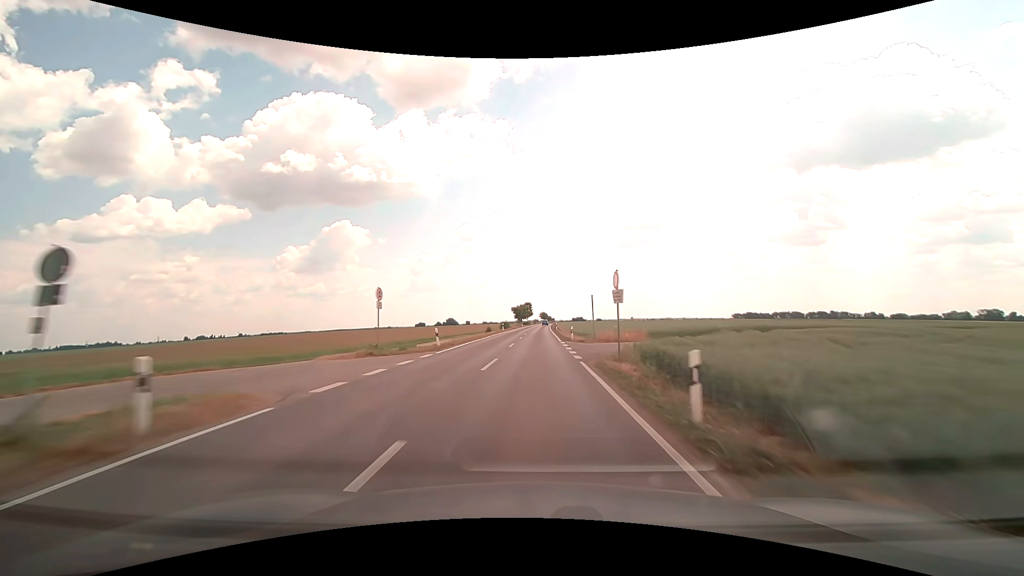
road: secondary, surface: asphalt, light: Day
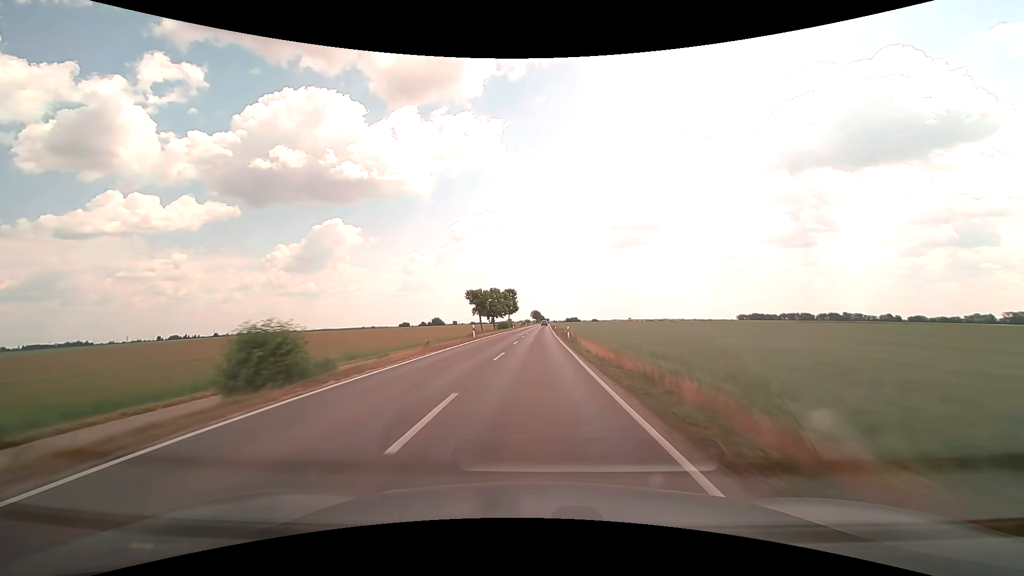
(+1.1, +79.9) m; +1°
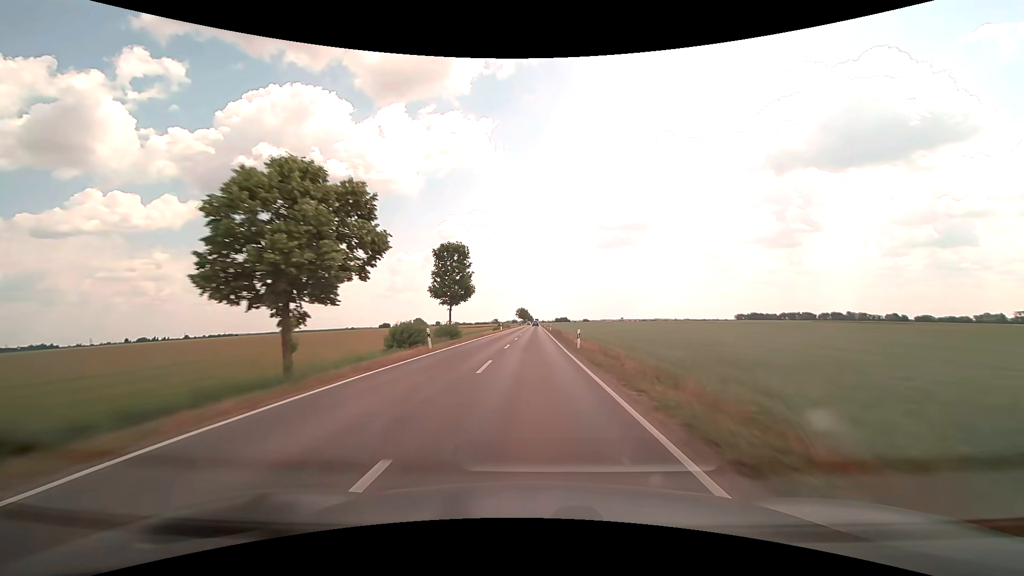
(+0.7, +63.8) m; +1°
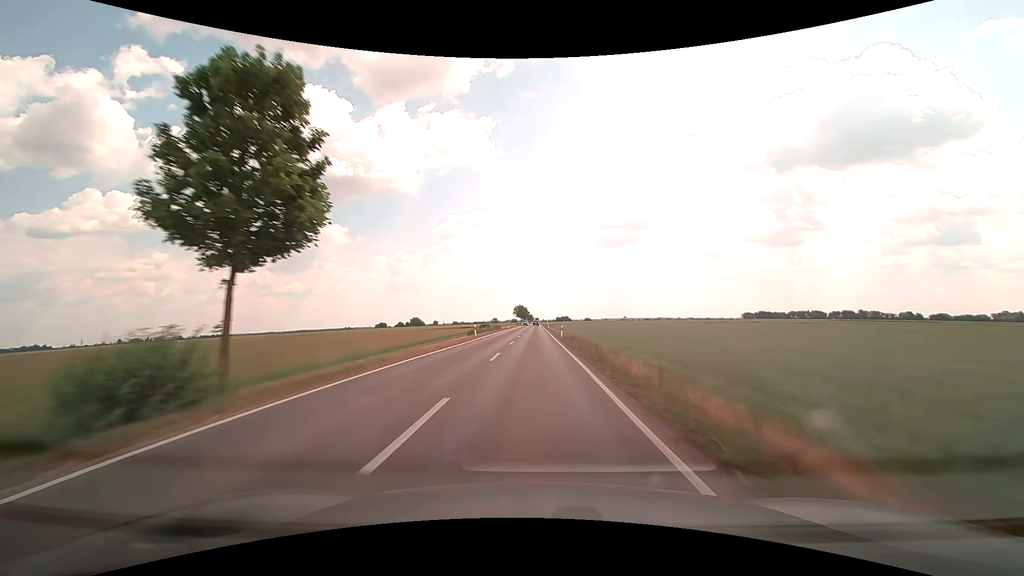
(0.0, +32.0) m; 0°
(0, +10) (0, +20) (0, +30) (0, +40) (0, +50) (0, +60) (0, +70) (0, +80) (0, +90) (0, +100) m
